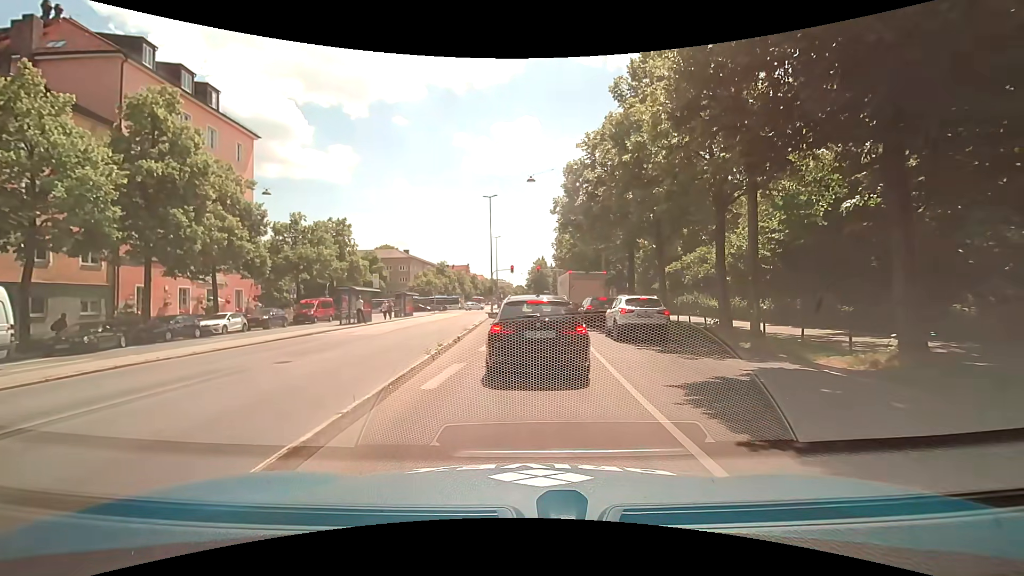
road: secondary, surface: asphalt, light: Day
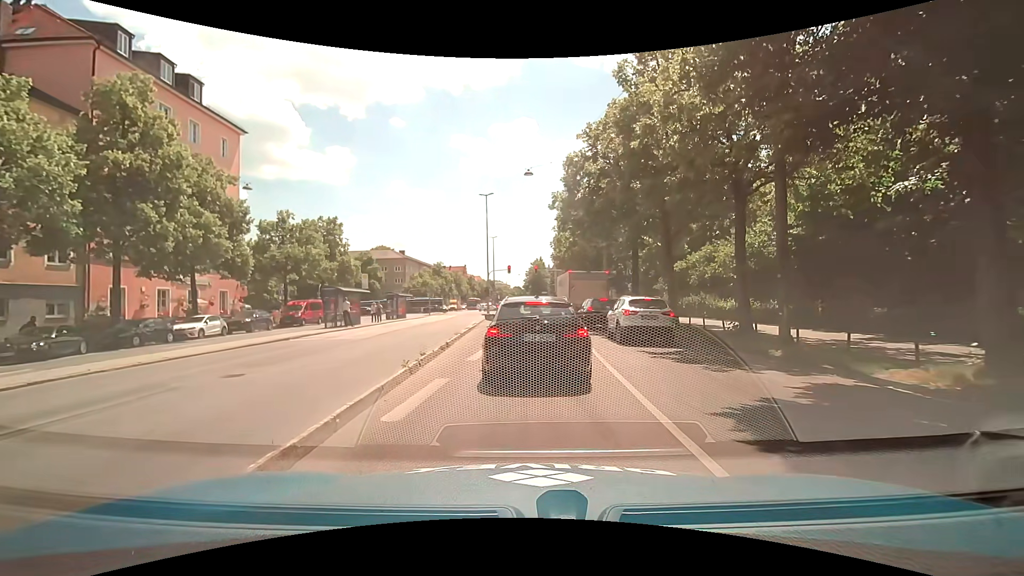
(0.0, +1.9) m; 0°
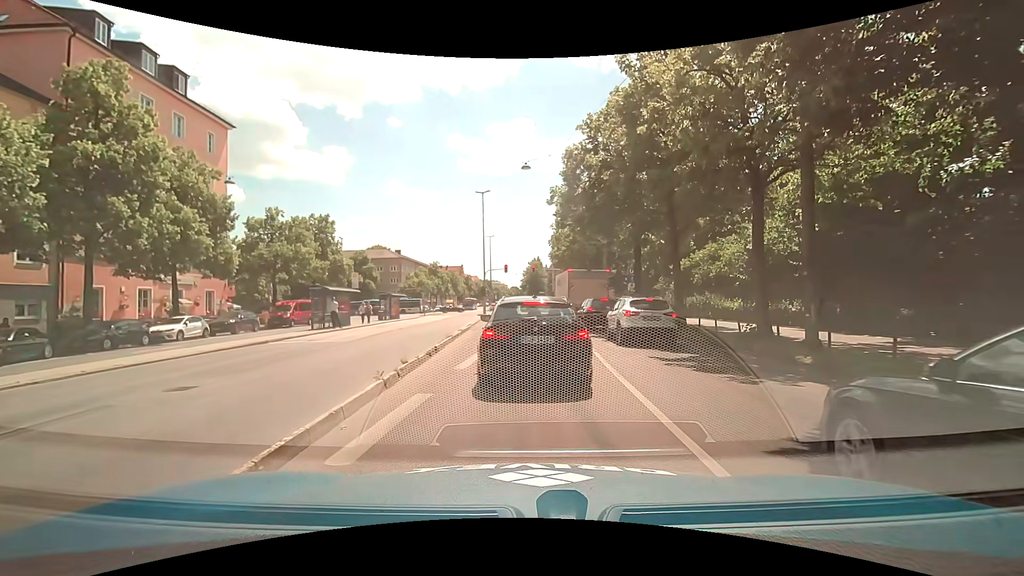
(0.0, +1.4) m; +2°
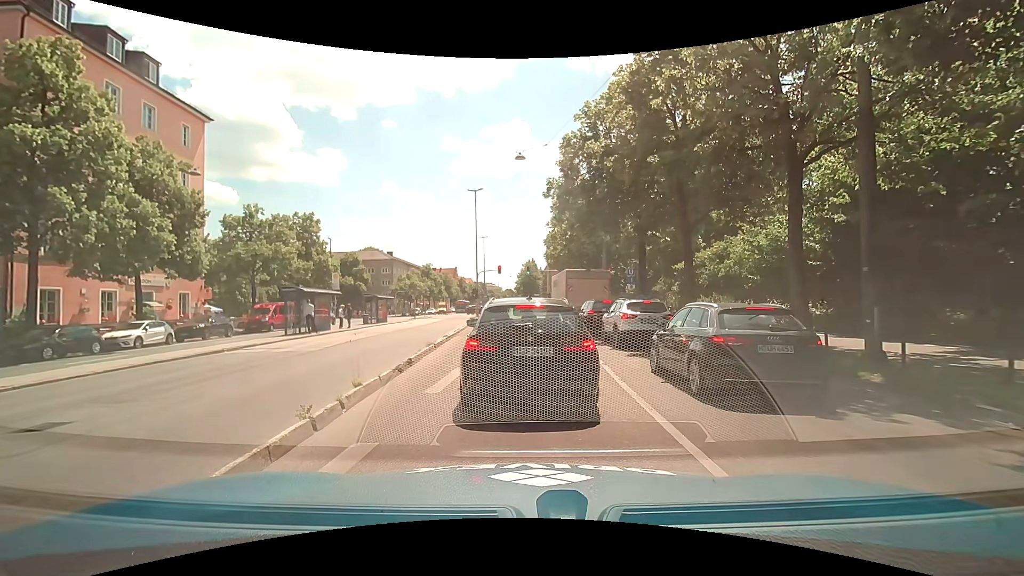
(-0.1, +2.3) m; -2°
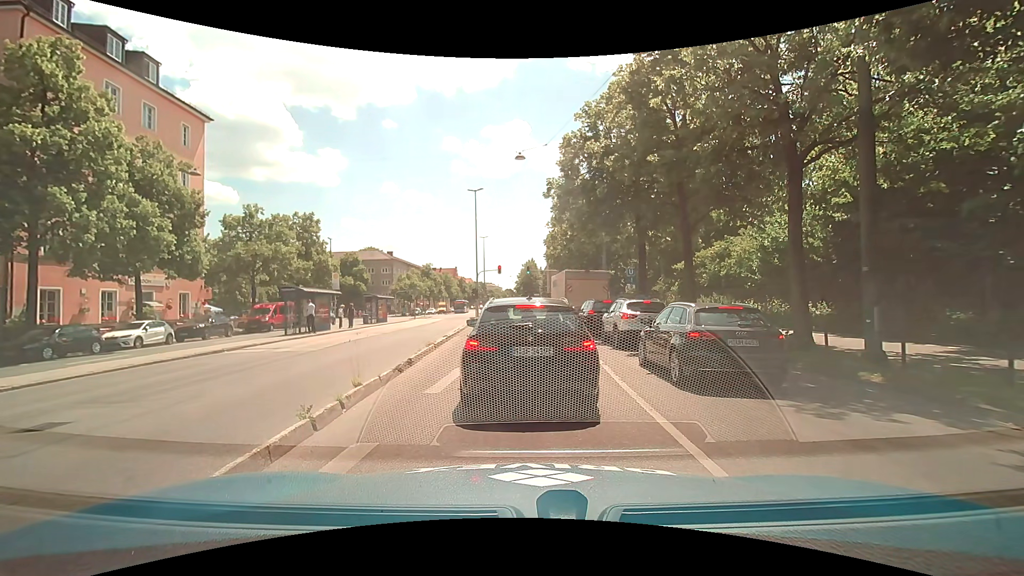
(0.0, 0.0) m; 0°
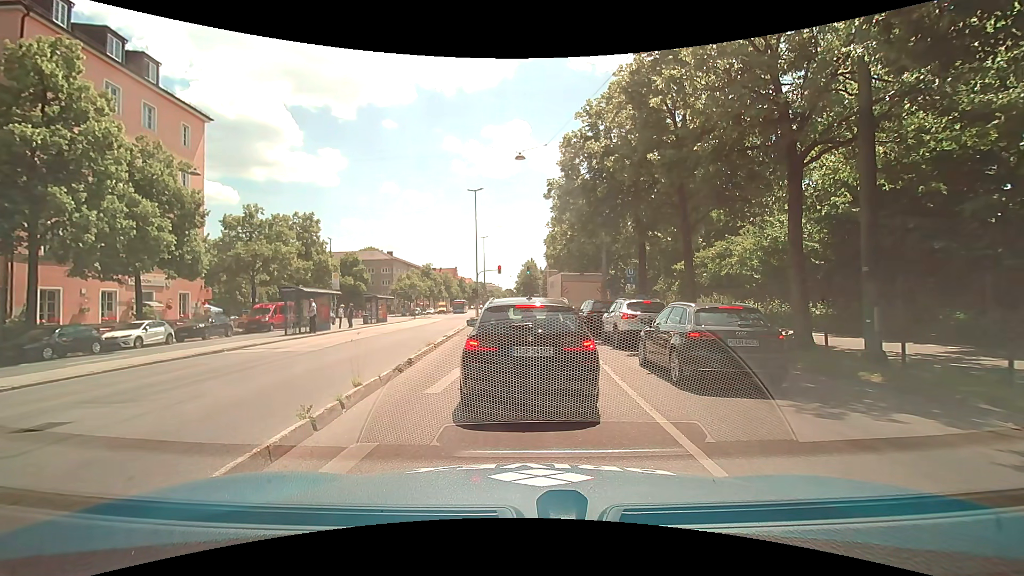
(0.0, 0.0) m; 0°
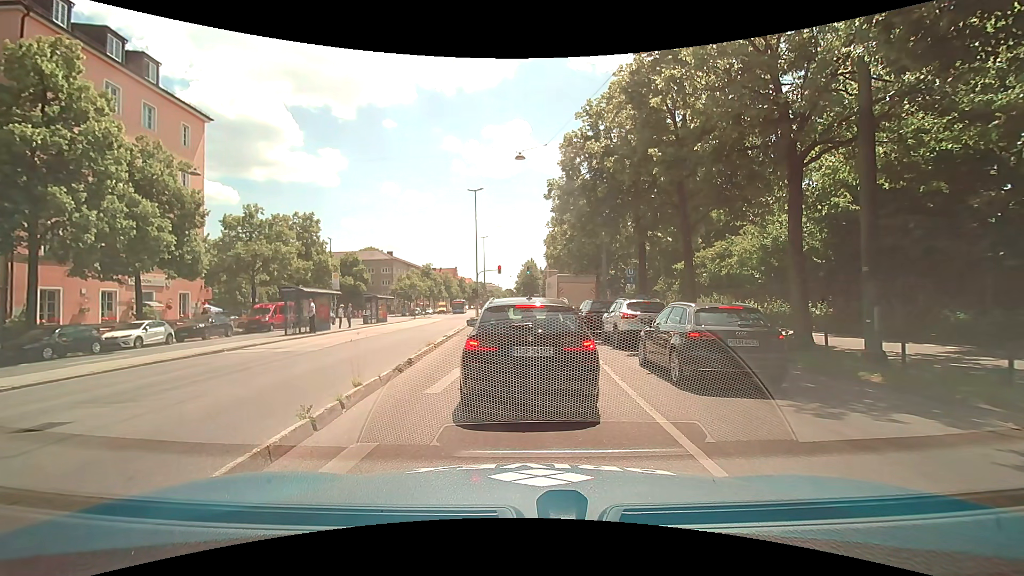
(0.0, 0.0) m; 0°
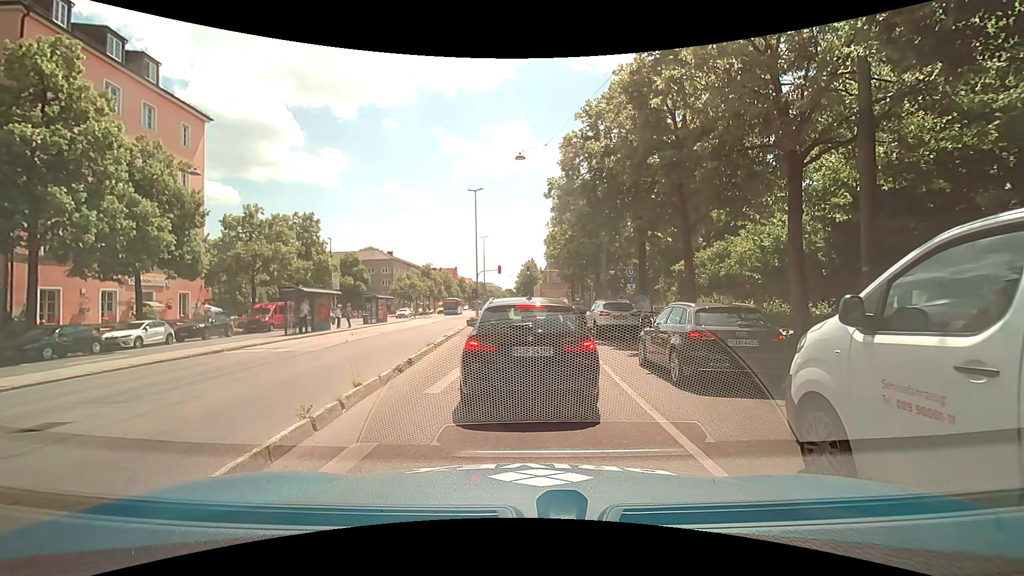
(0.0, 0.0) m; 0°
